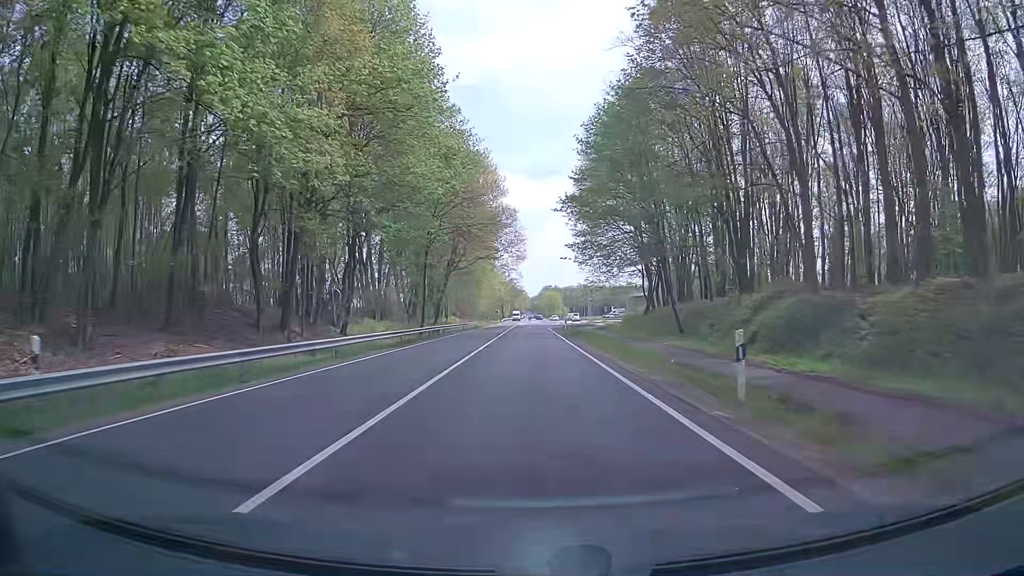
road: primary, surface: asphalt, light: Day
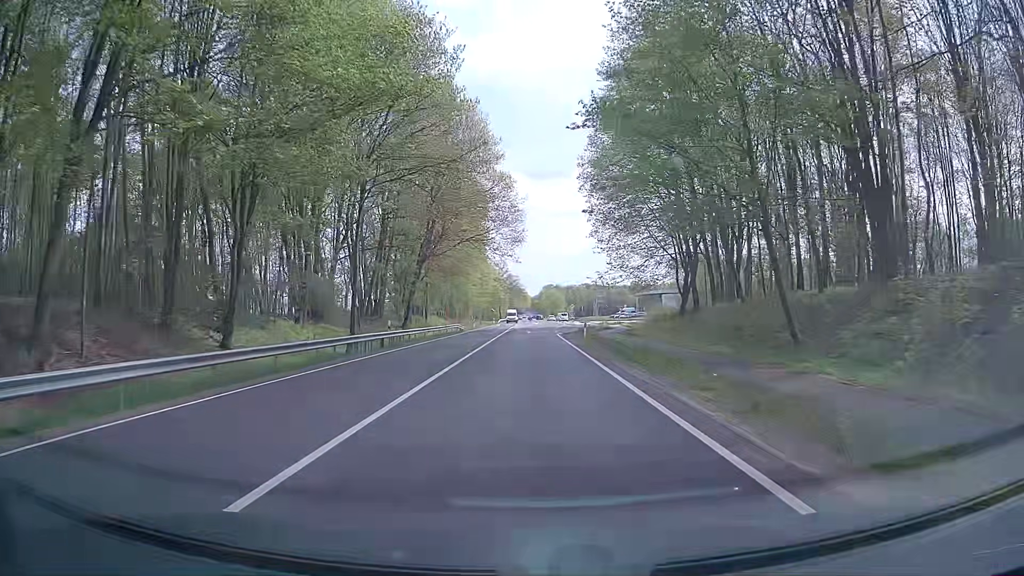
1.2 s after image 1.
(+0.1, +21.5) m; +1°
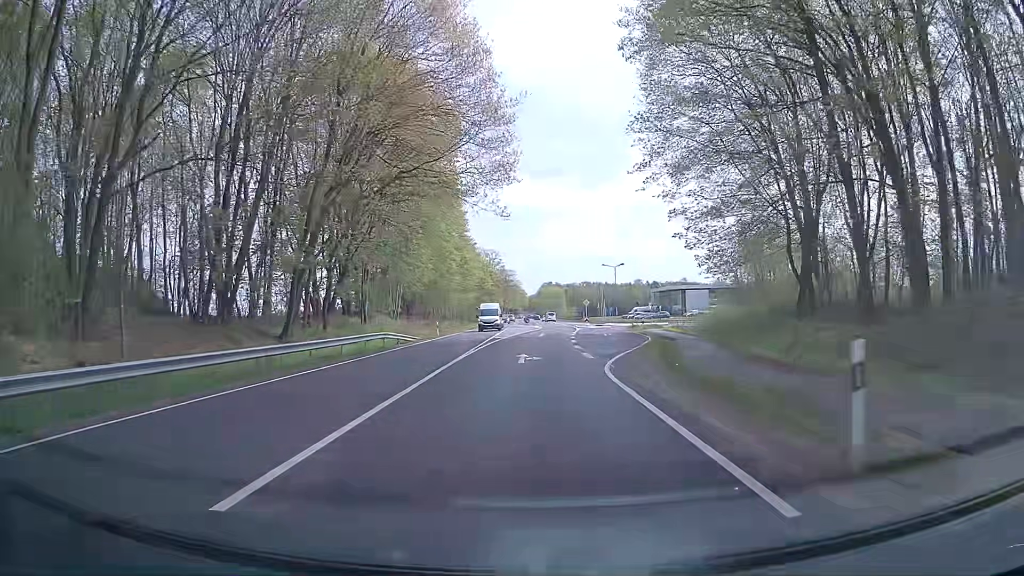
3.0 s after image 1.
(-0.2, +32.2) m; 0°
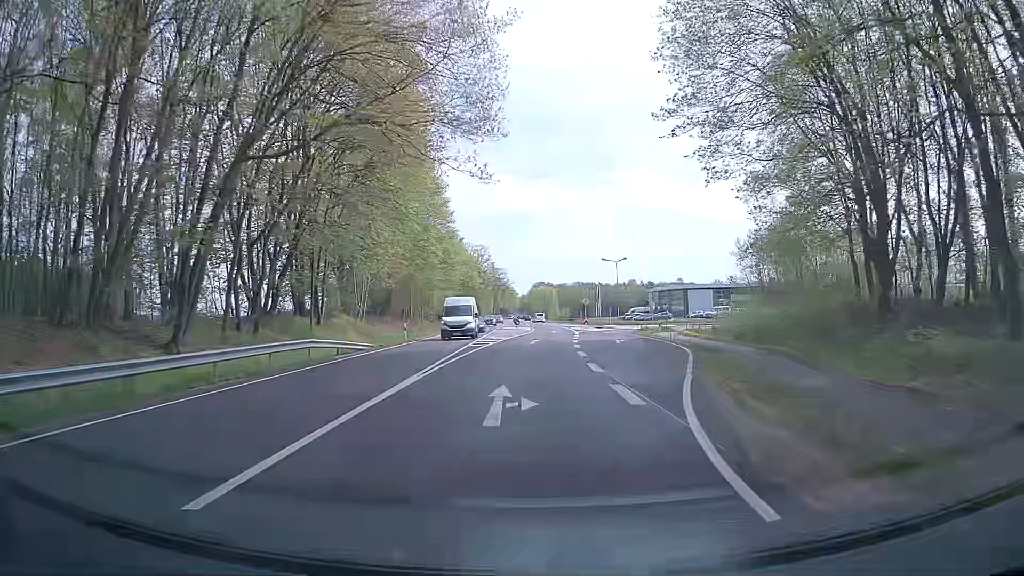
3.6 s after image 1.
(0.0, +10.7) m; 0°
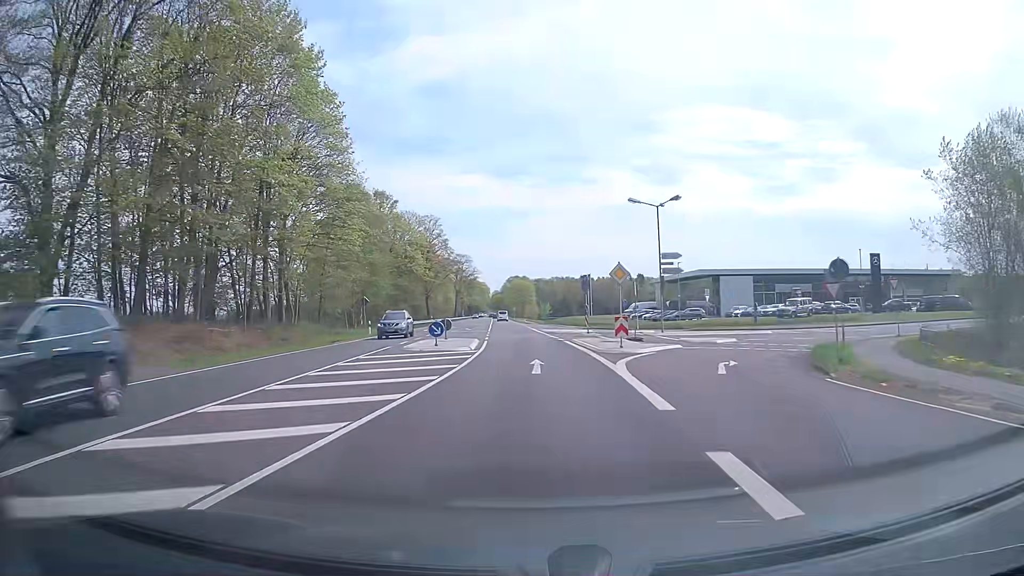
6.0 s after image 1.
(+1.3, +42.9) m; +2°
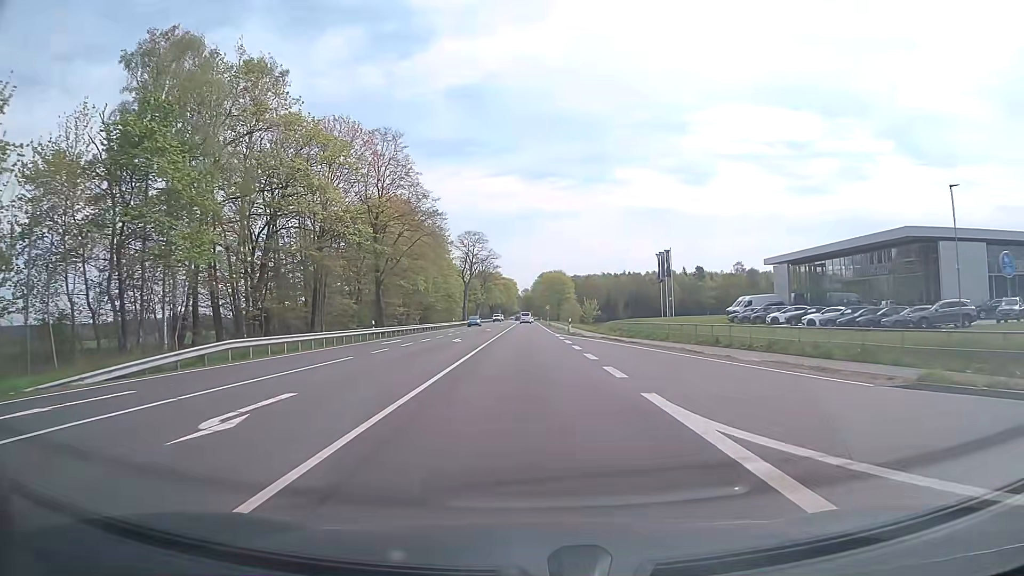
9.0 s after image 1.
(-1.1, +53.7) m; -2°
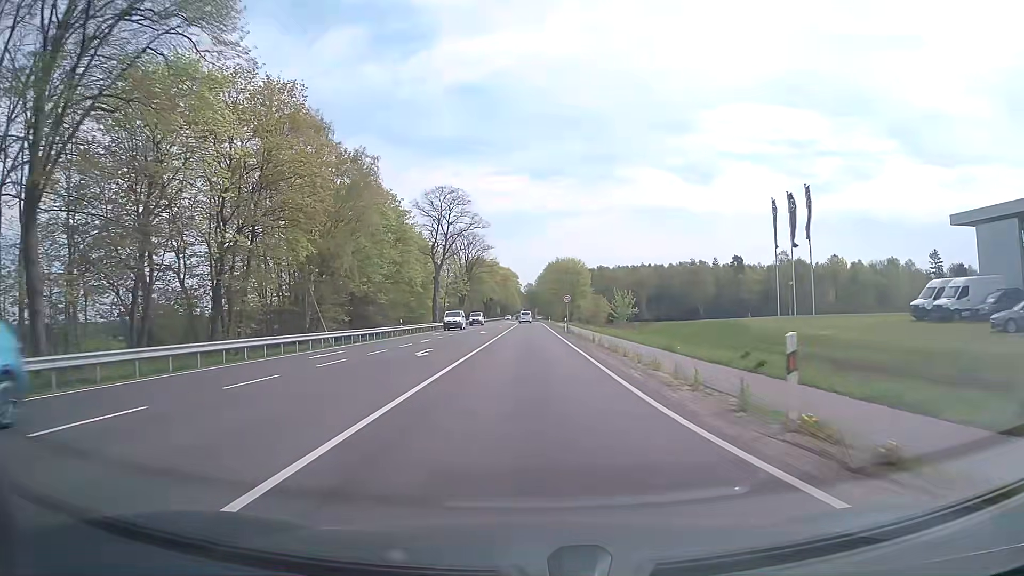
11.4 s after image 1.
(-0.3, +43.0) m; 0°
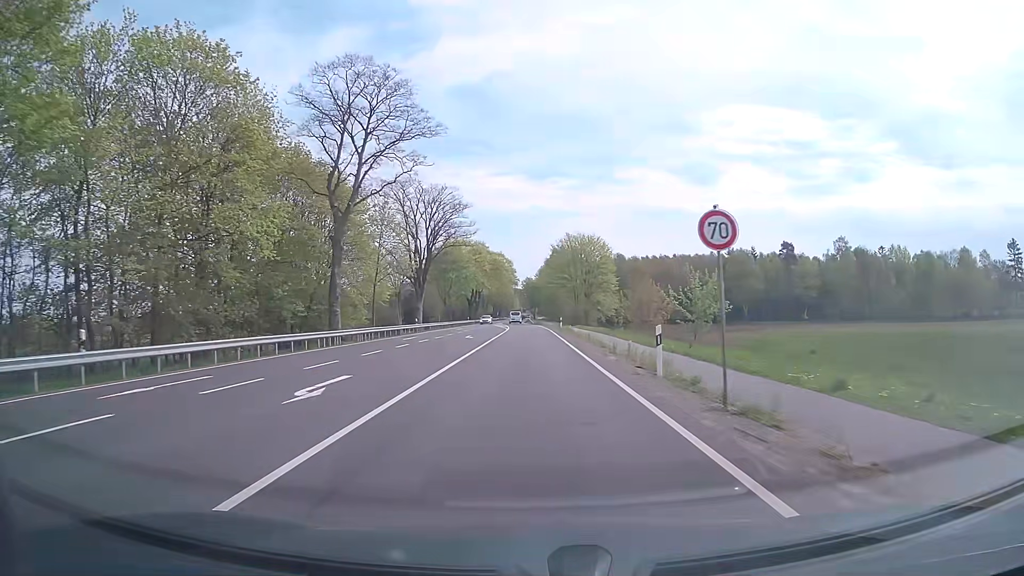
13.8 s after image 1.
(0.0, +43.0) m; 0°
(0, +10) (0, +20) (0, +30) (0, +40) (0, +50) (0, +60) (-1, +70) (-1, +80) (-2, +90) (-2, +100) m
